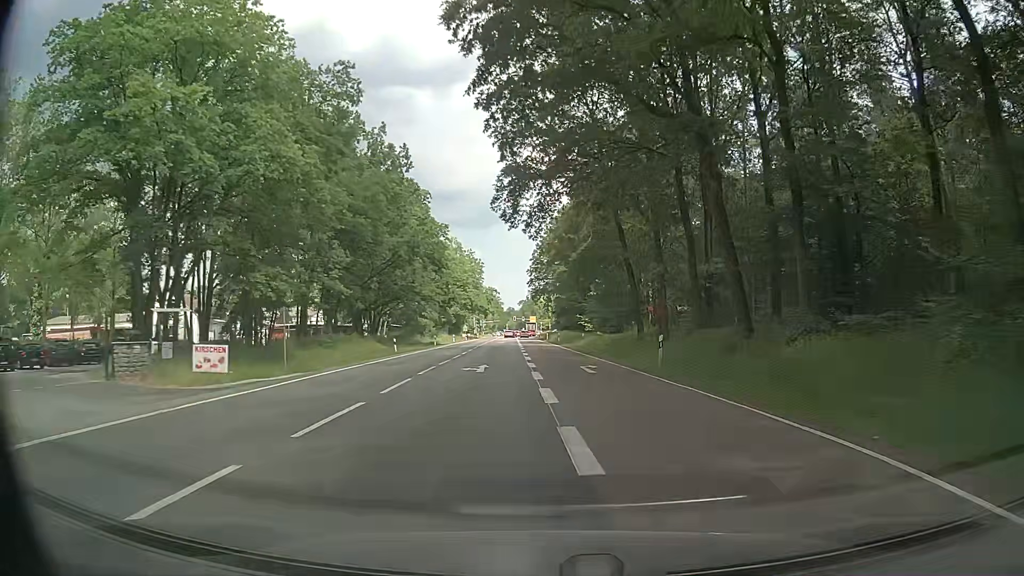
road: secondary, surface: asphalt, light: Day
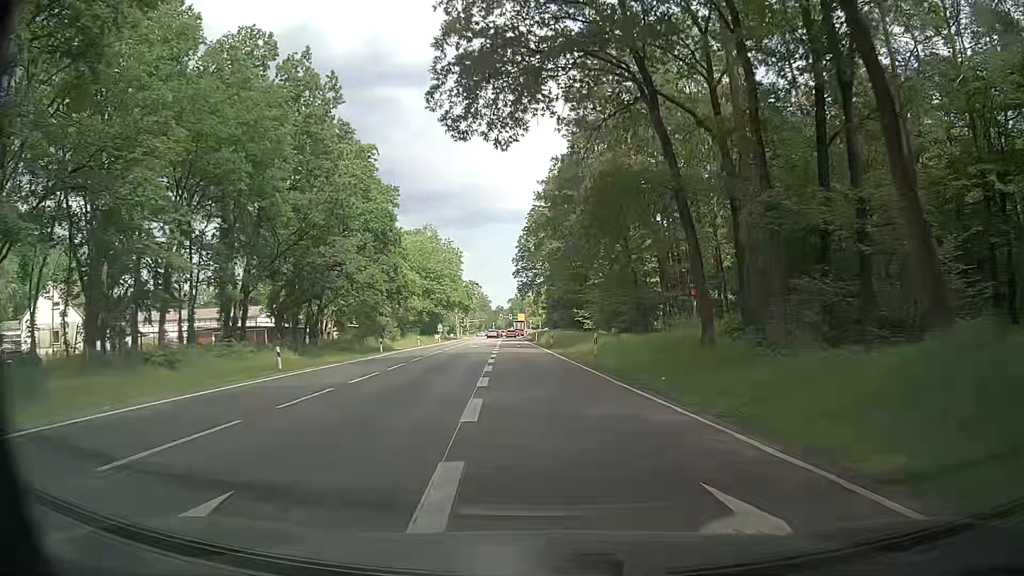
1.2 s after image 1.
(-0.1, +20.6) m; 0°
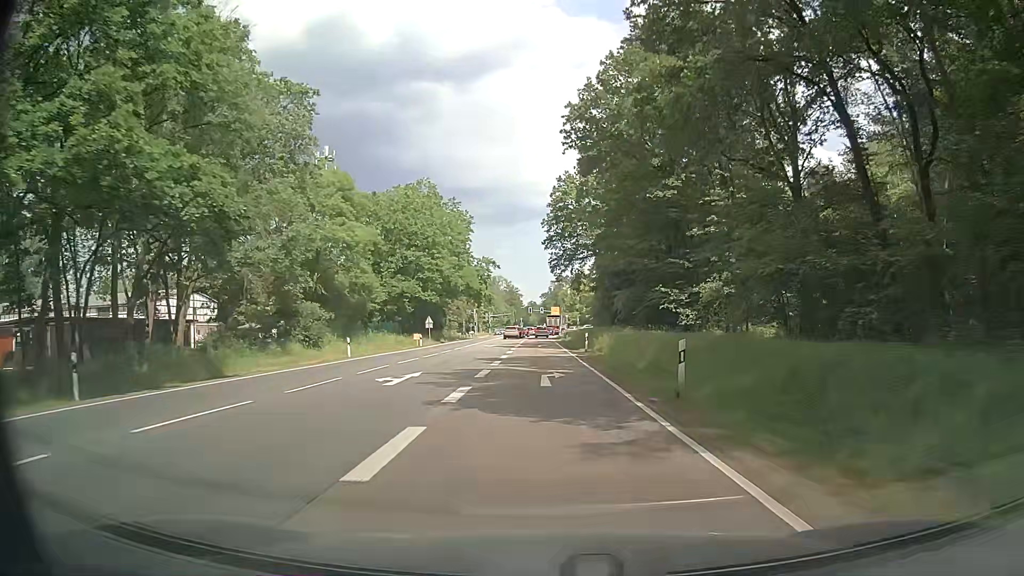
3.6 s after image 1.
(-0.9, +40.3) m; -2°
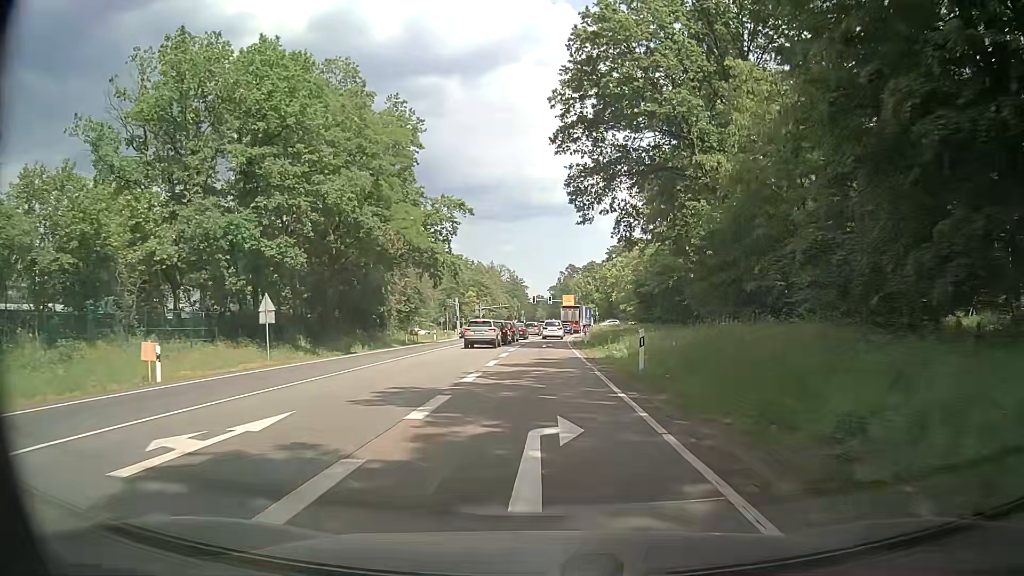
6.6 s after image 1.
(-0.3, +45.0) m; -2°
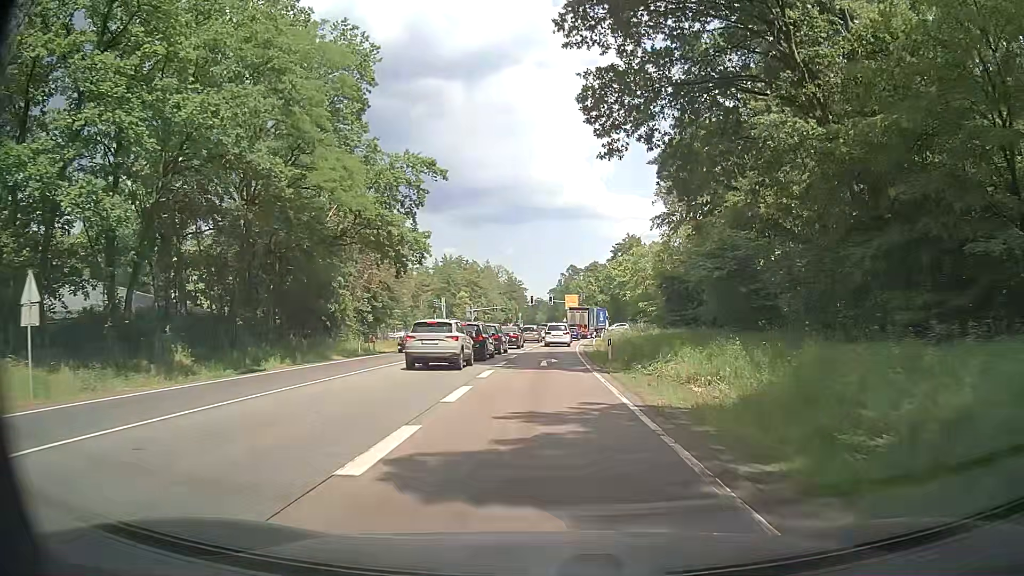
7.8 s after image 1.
(+0.2, +15.5) m; +1°
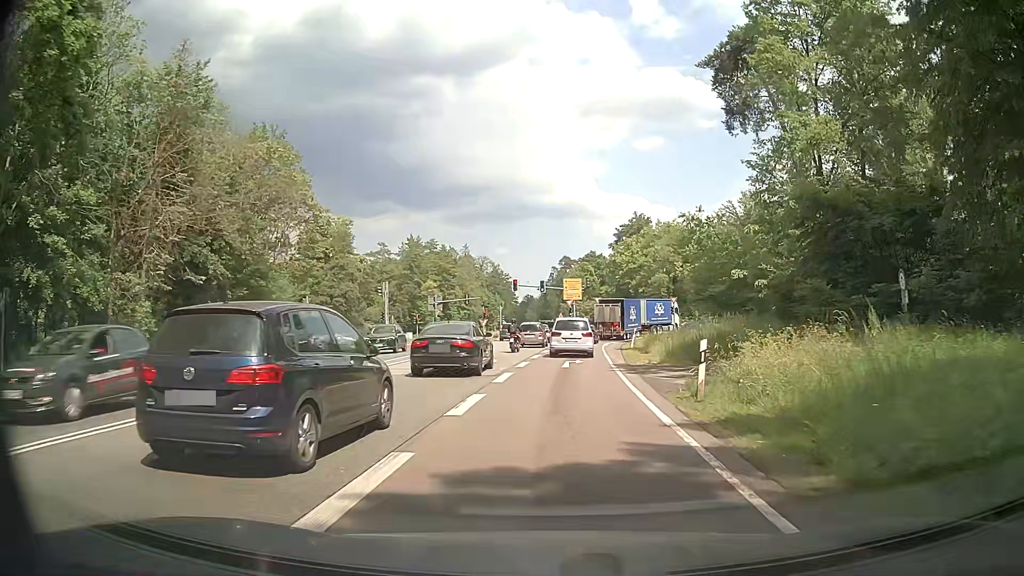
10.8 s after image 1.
(-0.1, +31.9) m; 0°
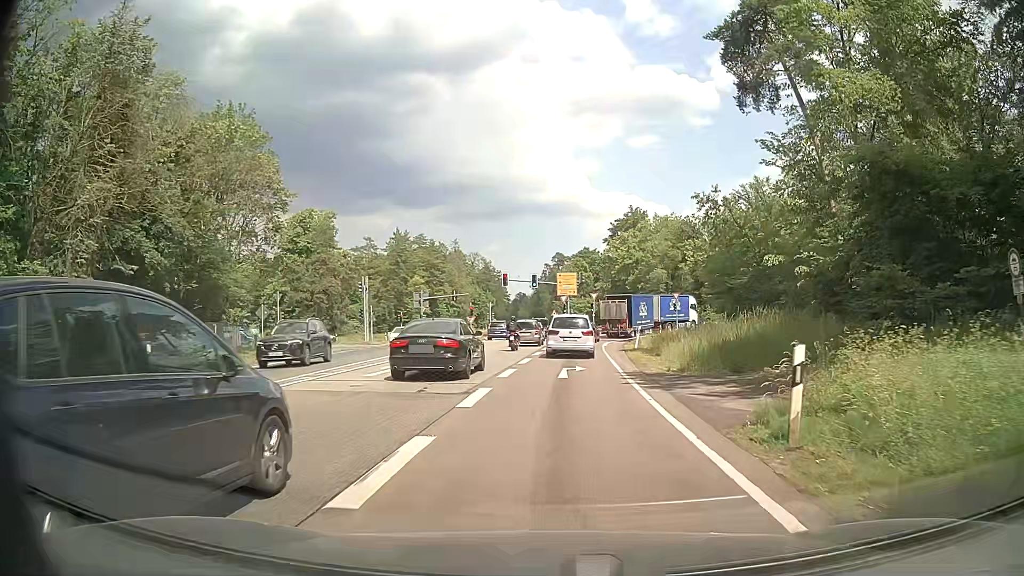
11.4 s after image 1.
(+0.1, +5.2) m; +2°
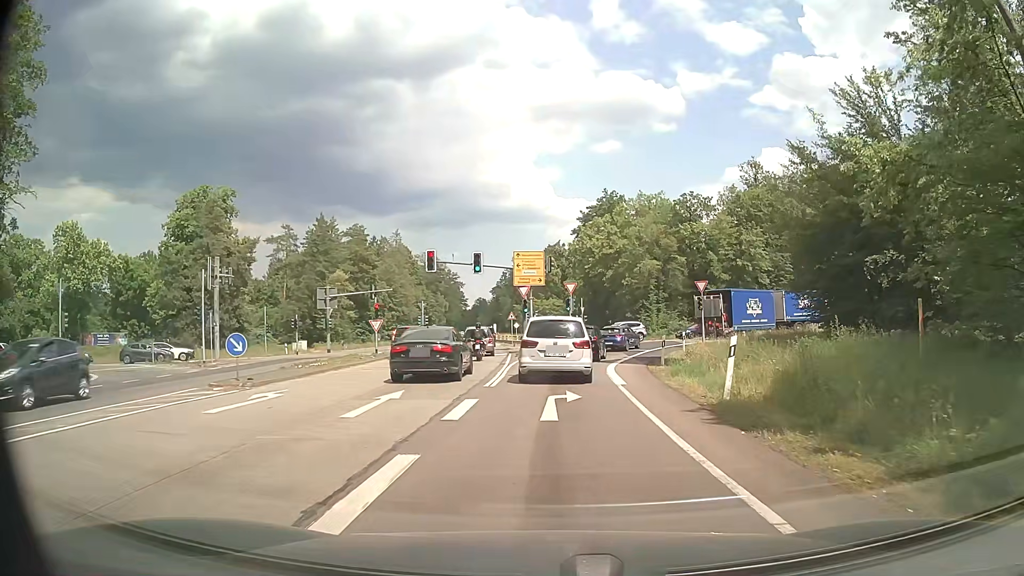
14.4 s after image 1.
(+0.4, +24.5) m; +2°
(0, +10) (0, +20) (+1, +30) (+3, +40) (+8, +49) (+14, +56) (+22, +62) (+31, +67) (+40, +71) (+50, +75) m
